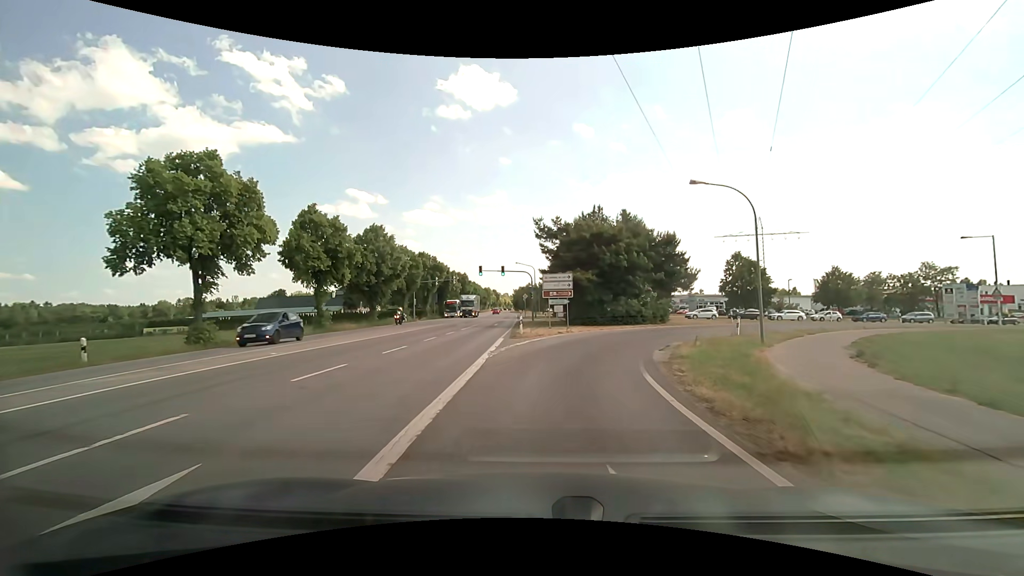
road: tertiary_link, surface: asphalt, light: Day
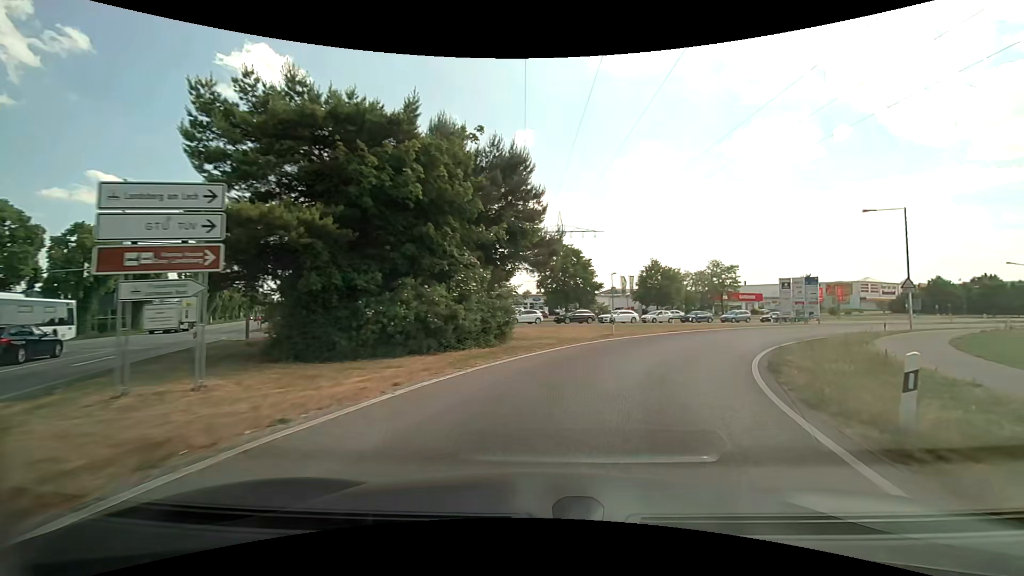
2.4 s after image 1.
(+3.4, +23.8) m; +22°
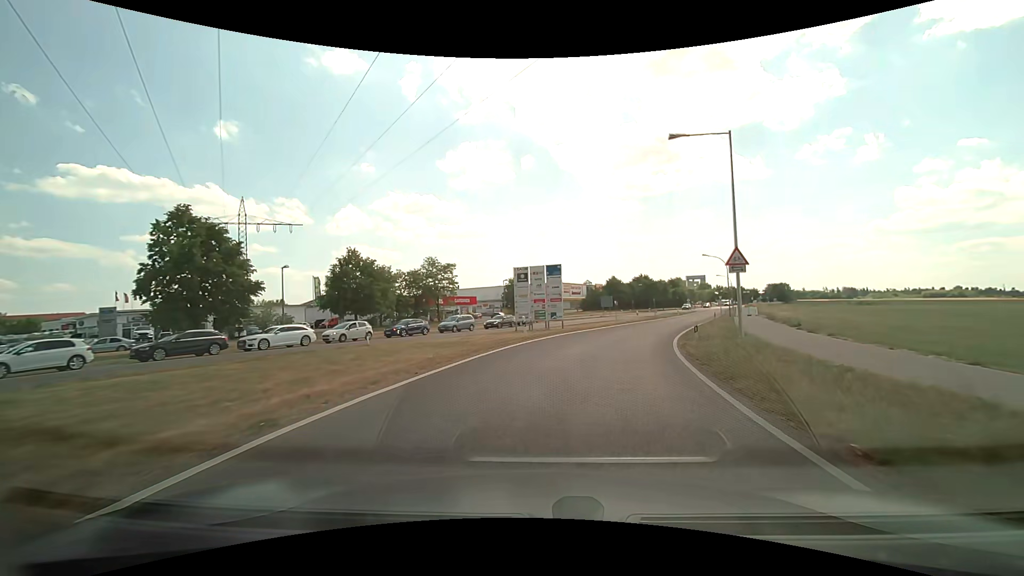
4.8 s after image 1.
(+6.0, +21.0) m; +32°
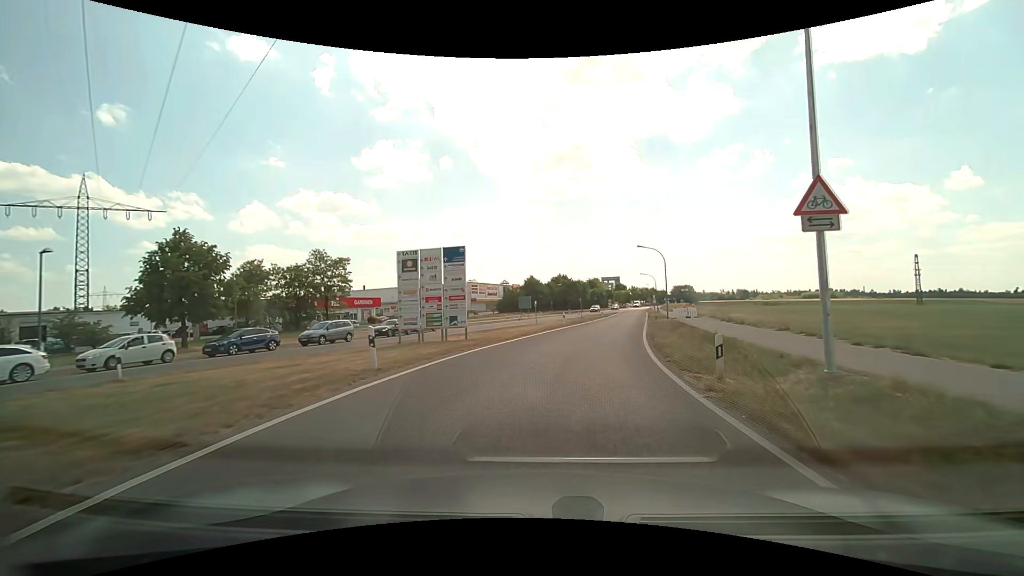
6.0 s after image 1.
(+0.9, +11.5) m; +9°
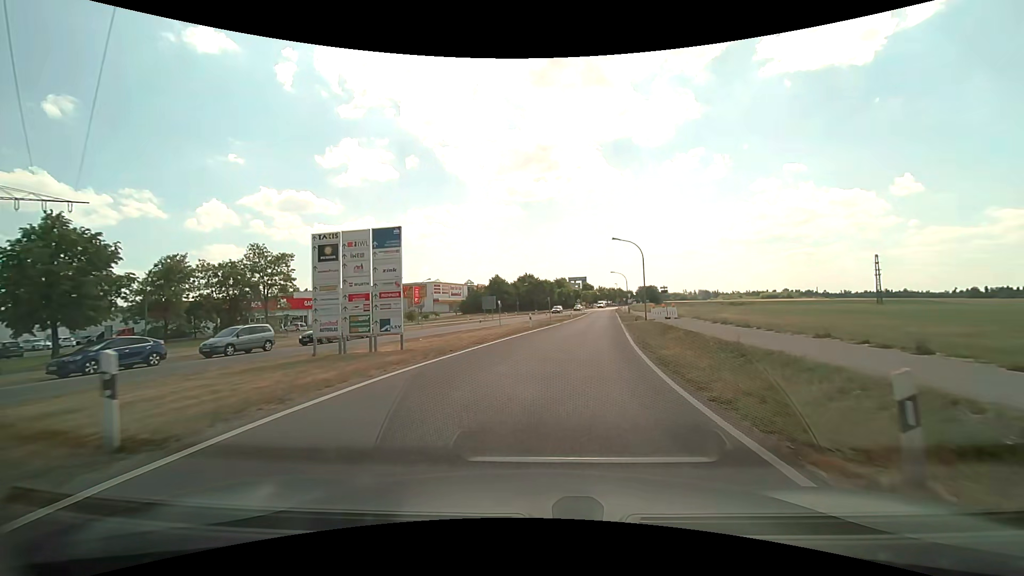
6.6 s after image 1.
(+0.2, +6.0) m; +4°
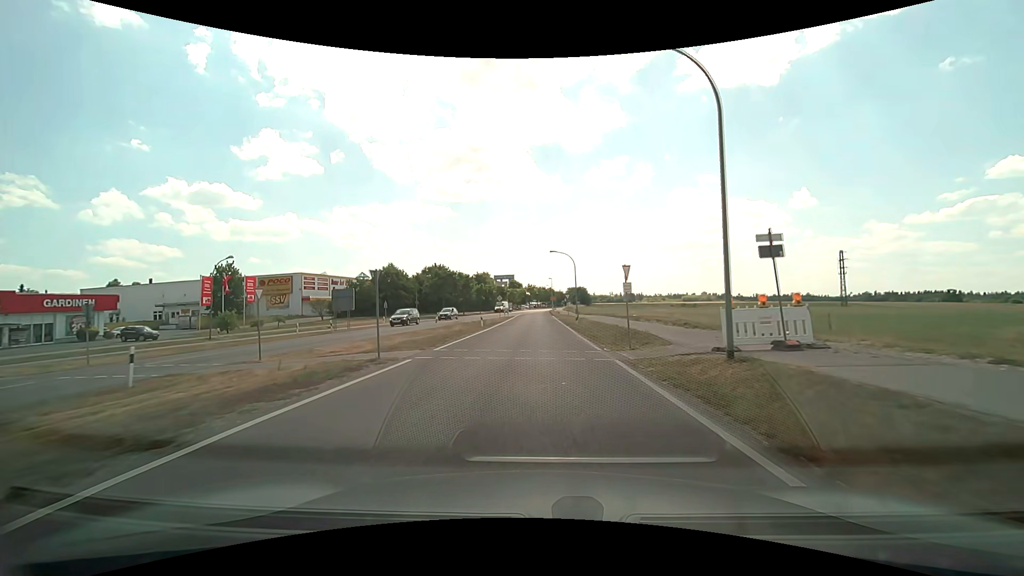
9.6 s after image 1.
(+3.5, +33.4) m; +8°
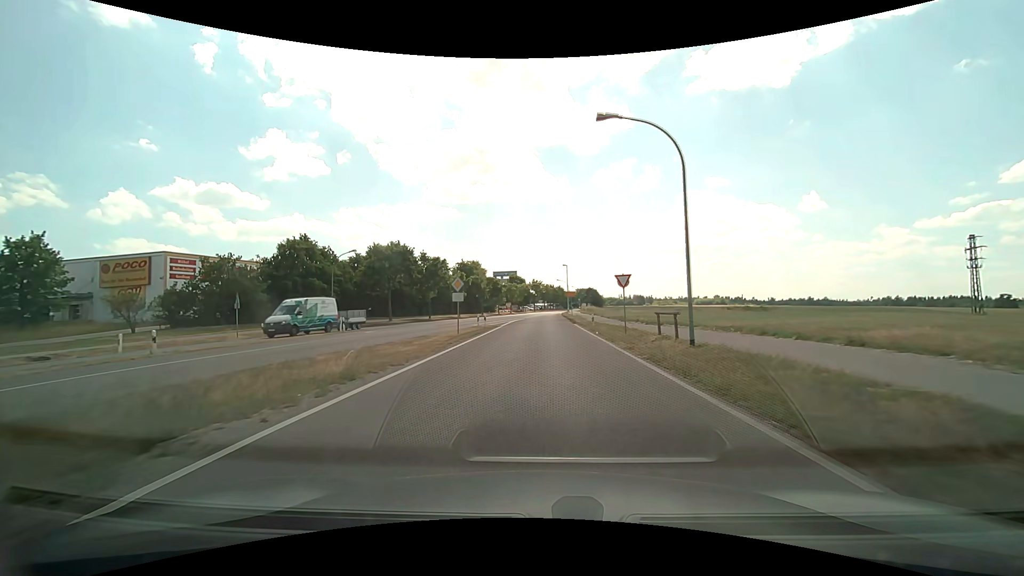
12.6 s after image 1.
(-0.3, +37.0) m; -1°
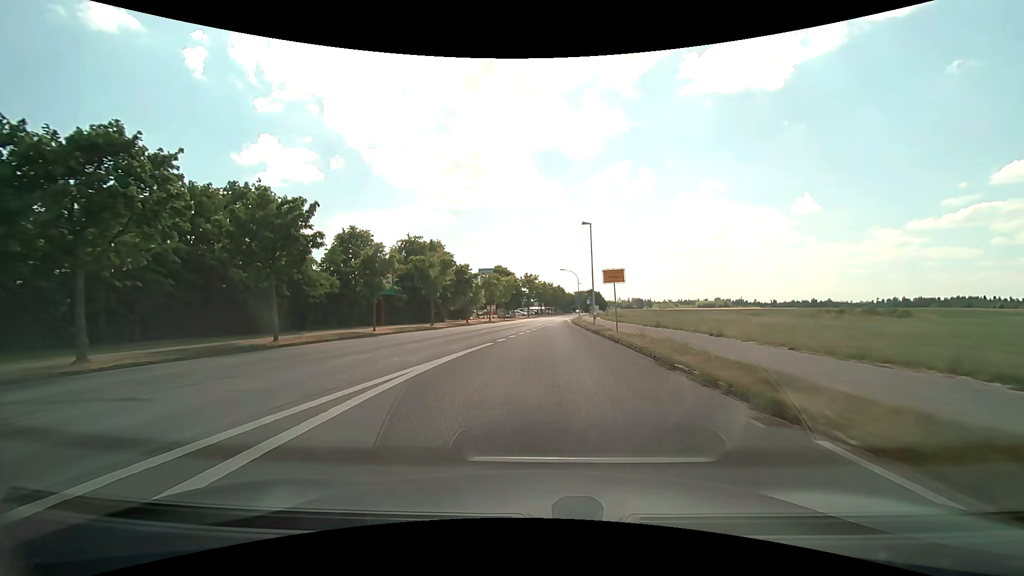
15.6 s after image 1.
(+0.1, +37.3) m; +1°
(0, +10) (0, +20) (0, +30) (+1, +40) (+1, +50) (+2, +60) (+2, +70) (+3, +80) (+4, +90) (+5, +100) m
